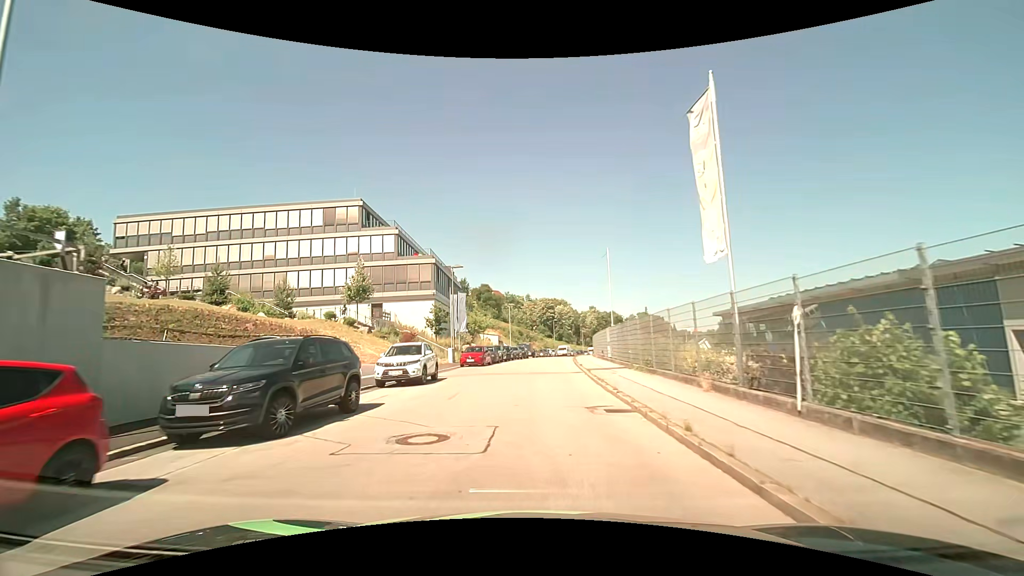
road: residential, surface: asphalt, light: Day
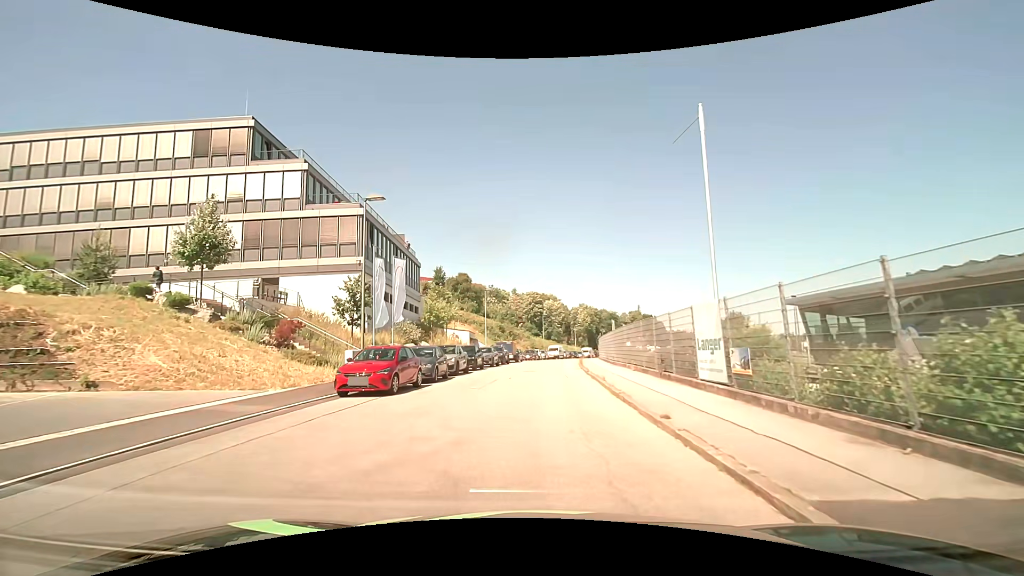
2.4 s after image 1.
(+0.3, +19.7) m; +2°
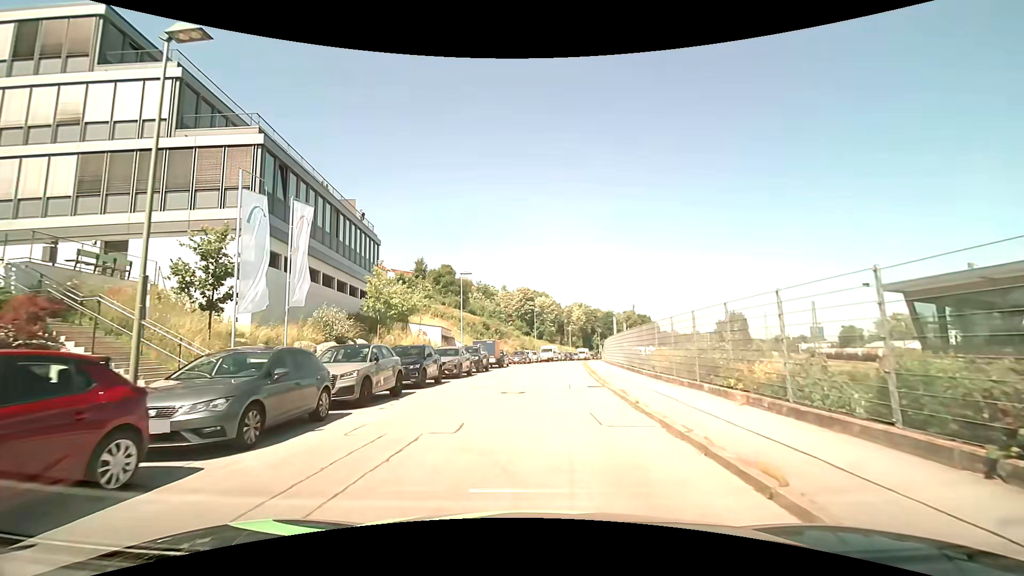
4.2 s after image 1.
(+0.1, +12.2) m; +1°
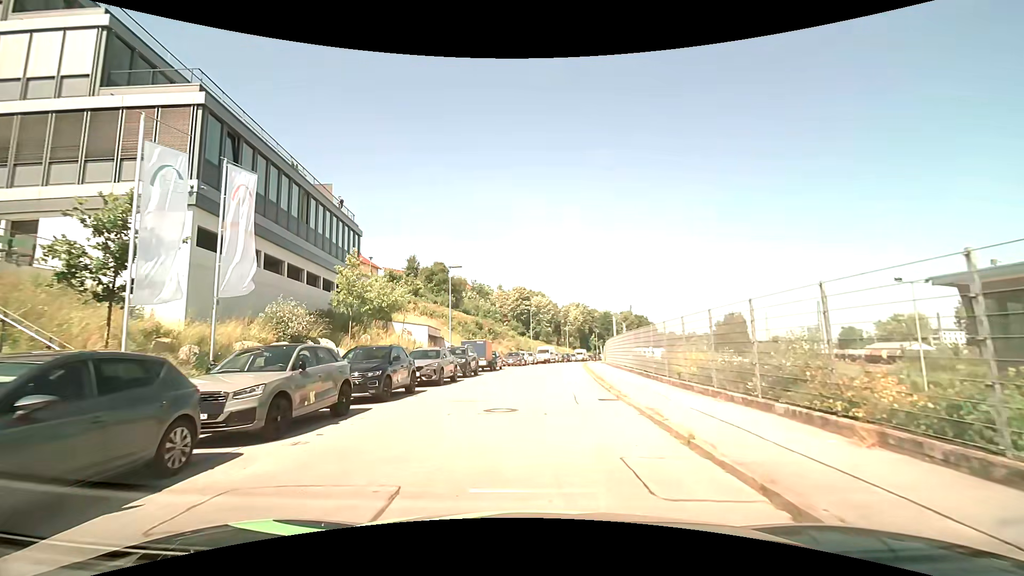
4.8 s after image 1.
(0.0, +3.9) m; 0°
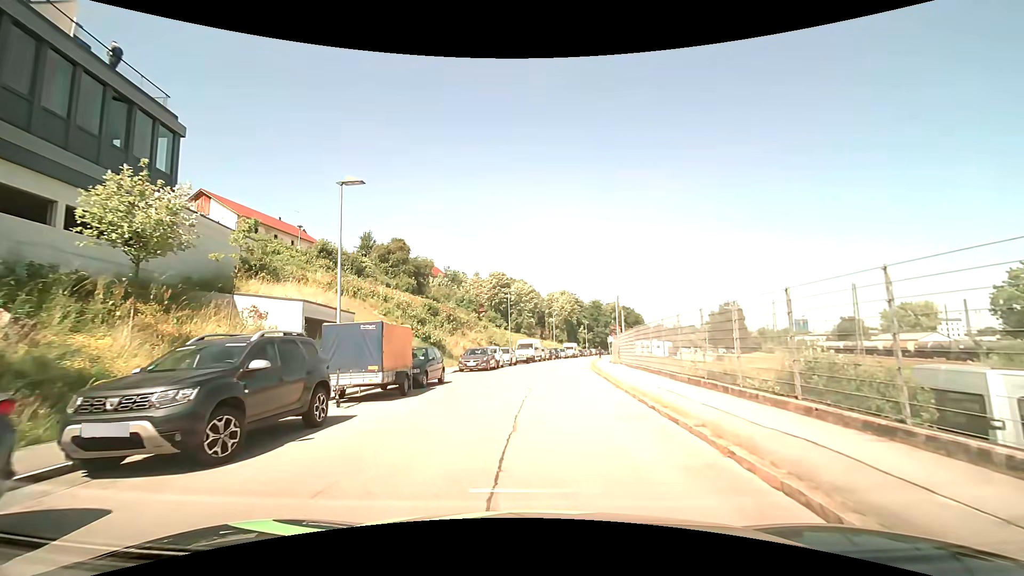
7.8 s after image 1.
(+0.4, +19.0) m; +2°
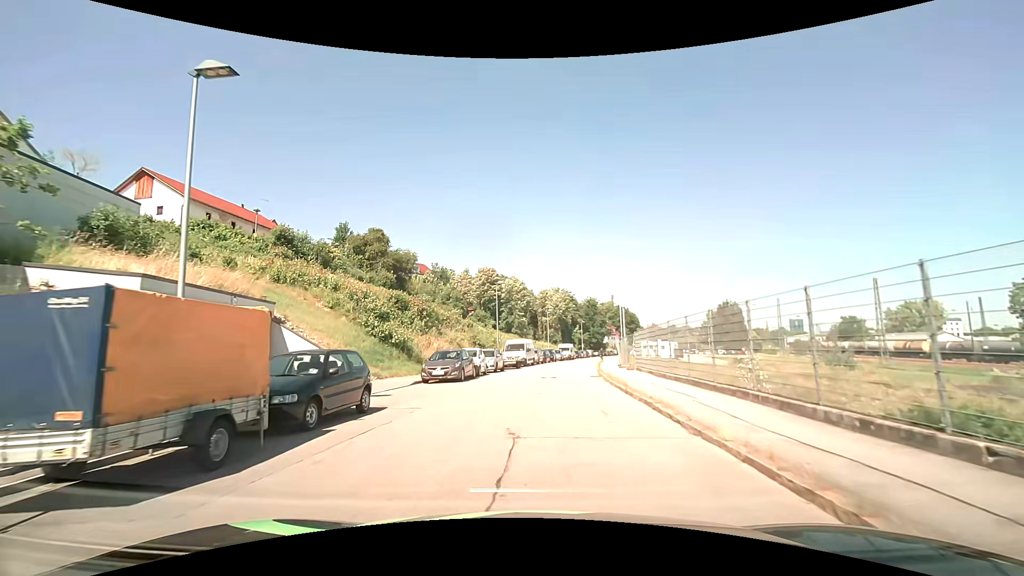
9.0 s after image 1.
(+0.1, +8.2) m; +1°
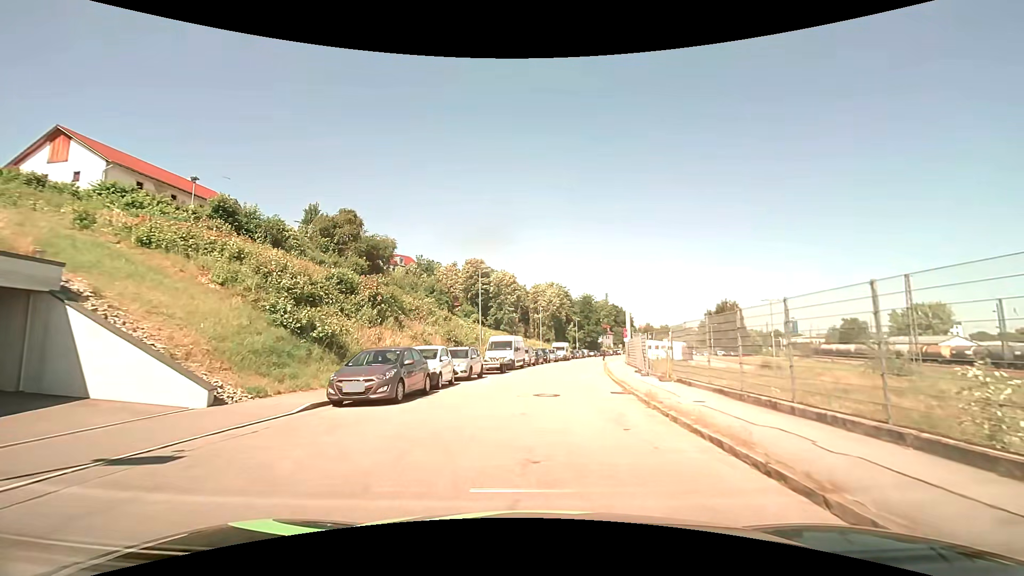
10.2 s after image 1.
(+0.1, +9.2) m; +1°
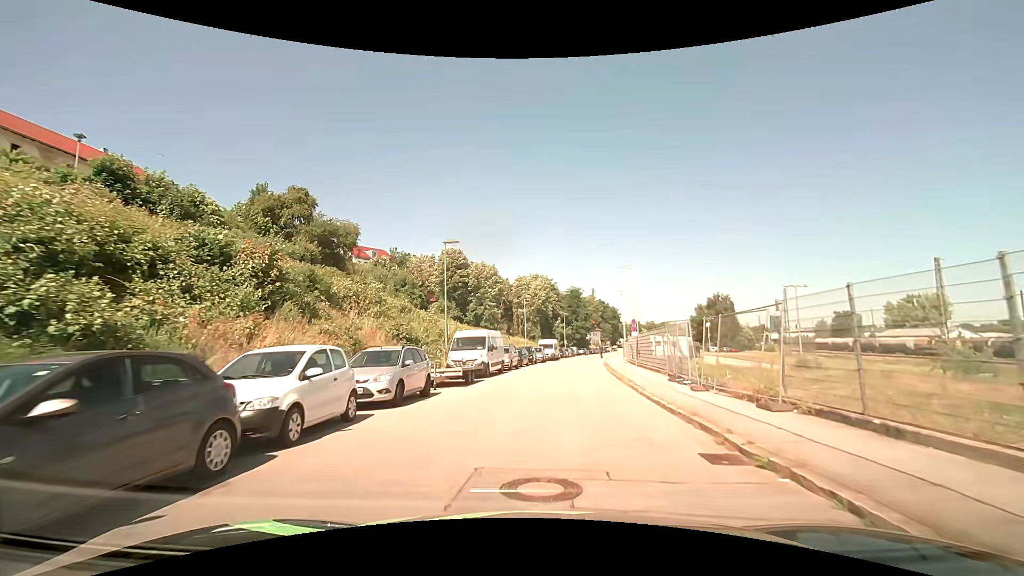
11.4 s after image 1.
(+0.2, +9.7) m; +2°
(0, +10) (+1, +20) (+2, +30) (+3, +40) (+5, +50) (+6, +60) (+8, +69) (+10, +79) (+12, +89) (+14, +99) m
